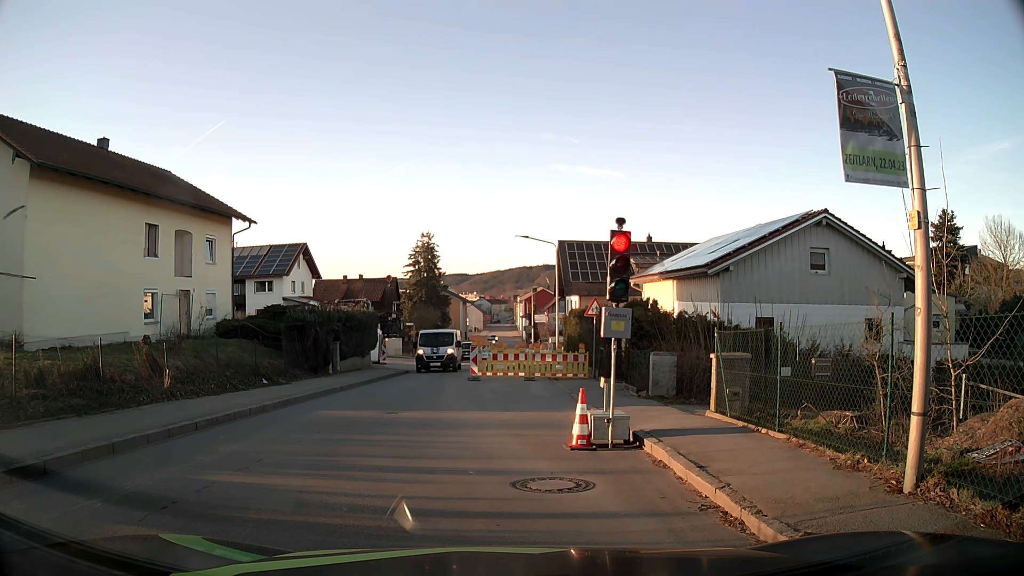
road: tertiary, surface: asphalt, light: Day
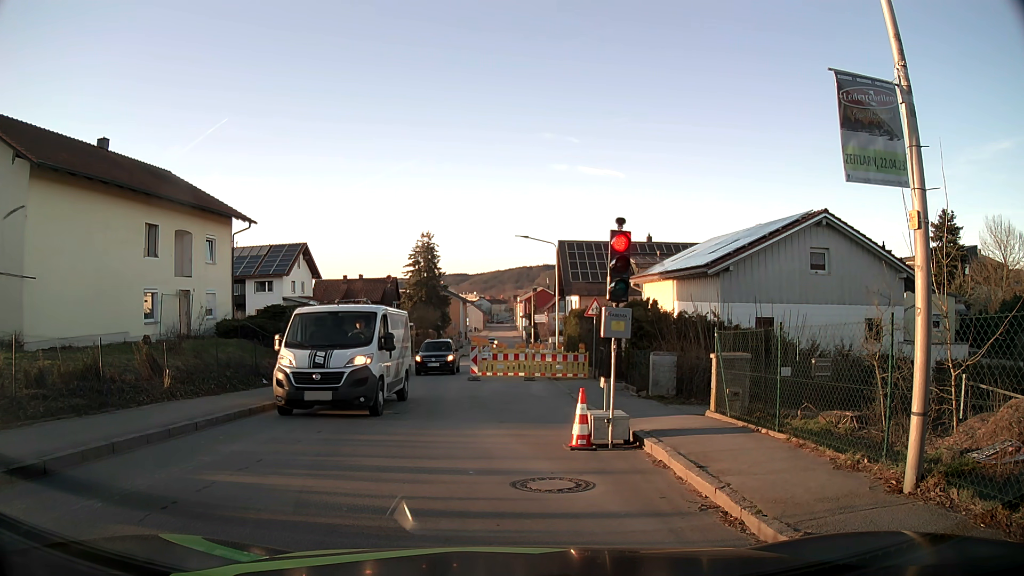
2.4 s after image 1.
(0.0, 0.0) m; 0°
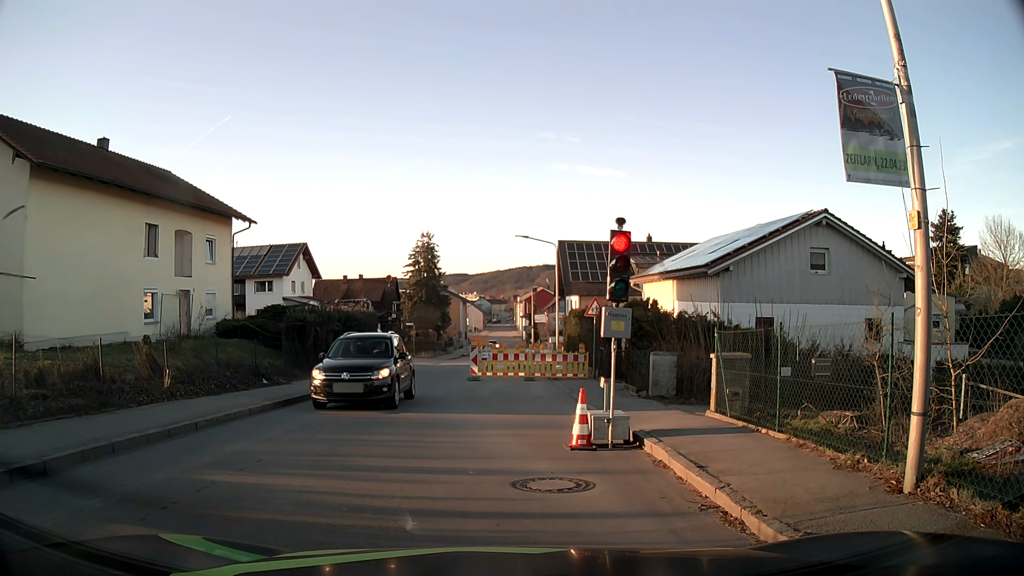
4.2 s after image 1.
(0.0, 0.0) m; 0°
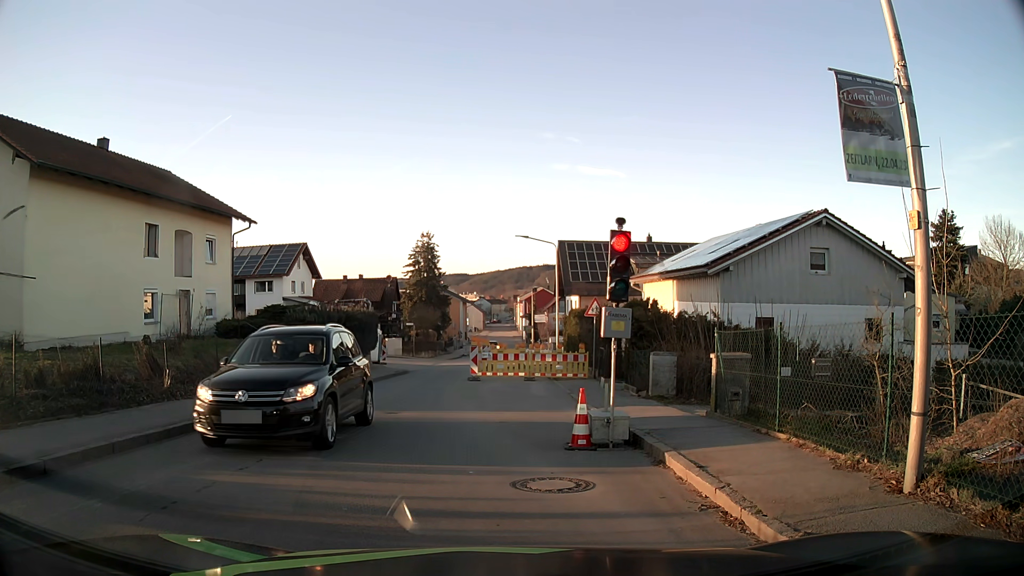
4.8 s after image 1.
(0.0, 0.0) m; 0°
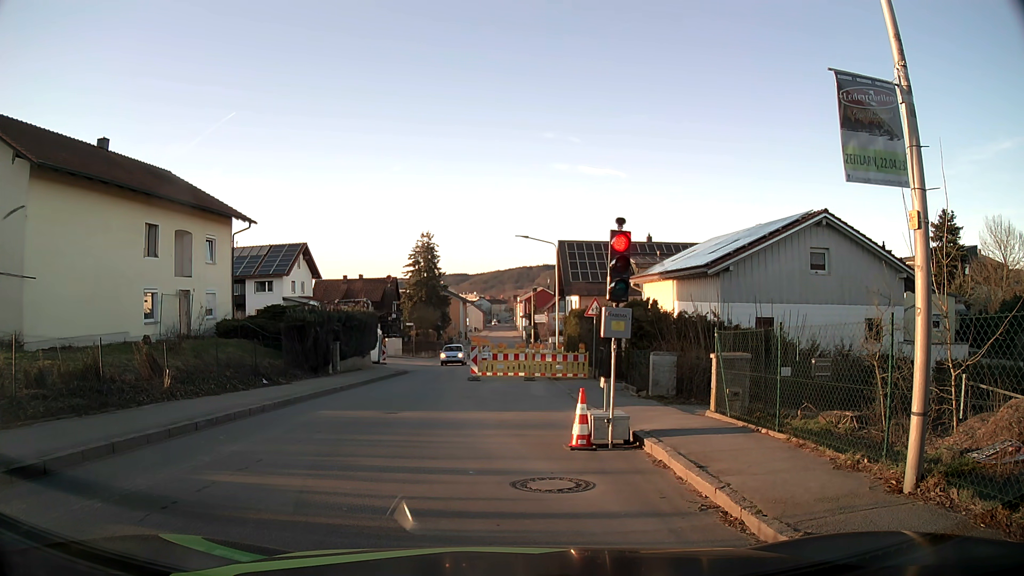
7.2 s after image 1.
(0.0, 0.0) m; 0°
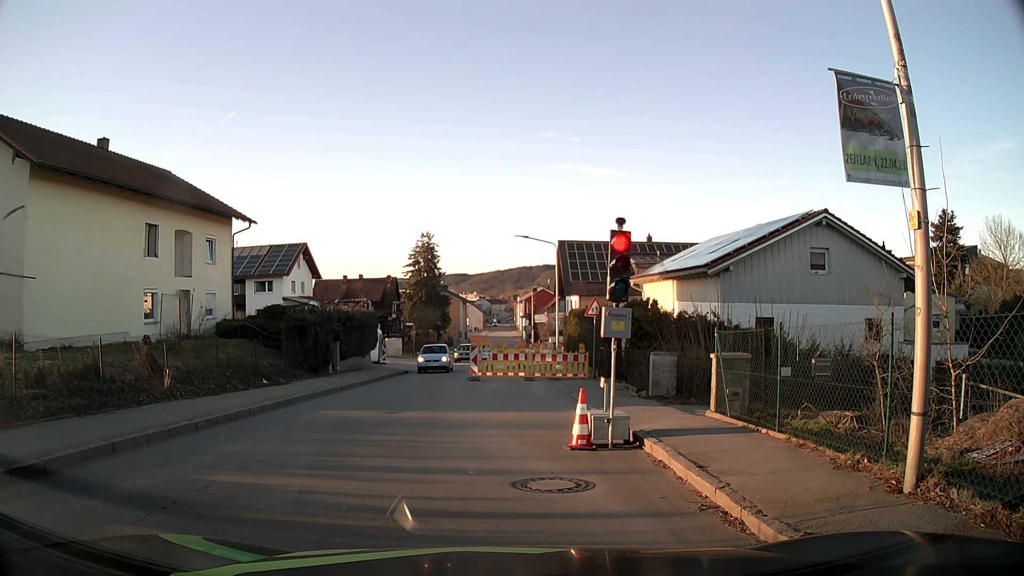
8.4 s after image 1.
(0.0, 0.0) m; 0°
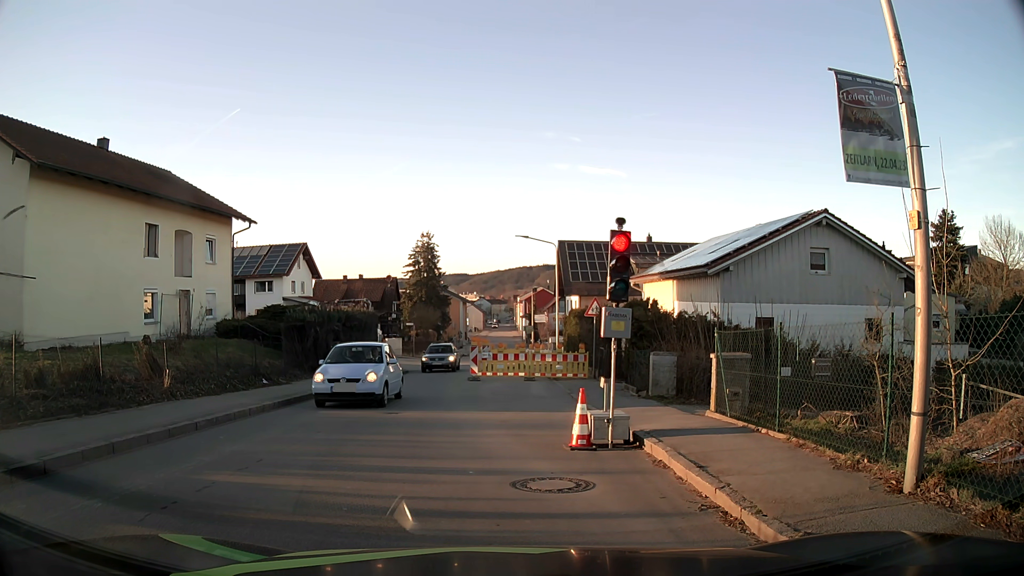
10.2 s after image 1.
(0.0, 0.0) m; 0°
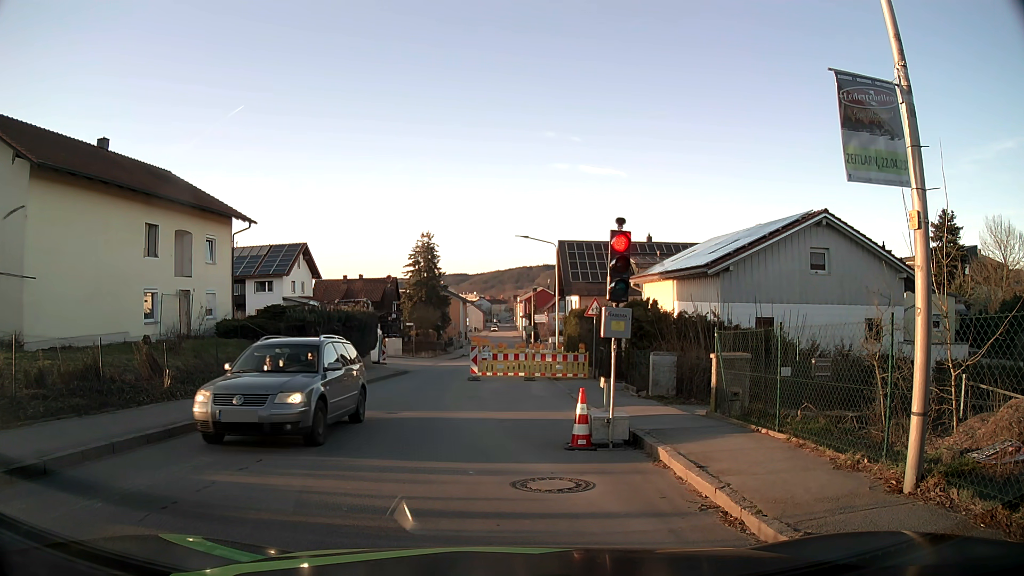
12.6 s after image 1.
(0.0, 0.0) m; 0°
(-2, +10) (-3, +20) (-3, +30) (-3, +40) (-3, +50) (-2, +60) (-1, +70) (0, +80) (+1, +90) (+1, +100) m
